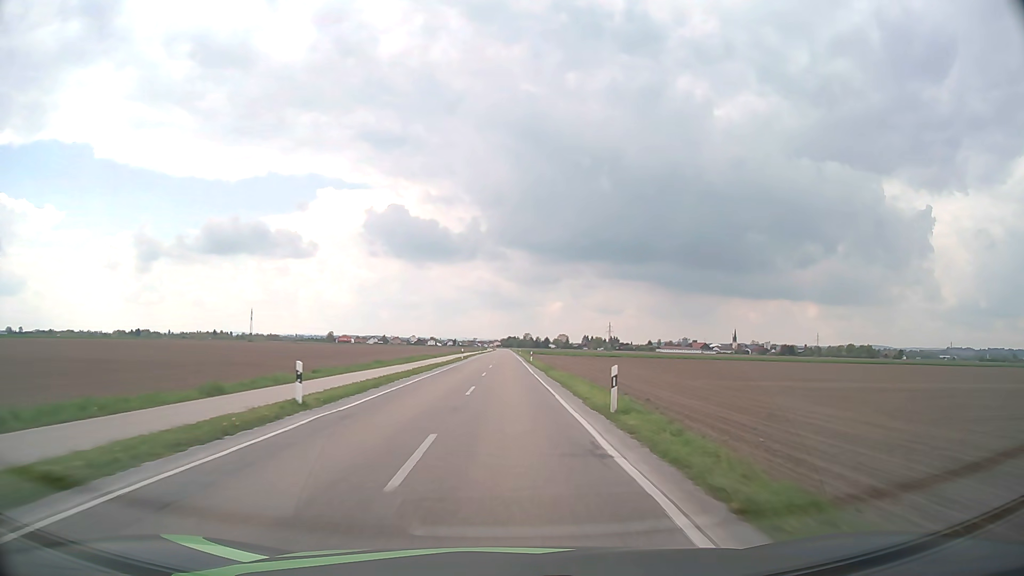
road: tertiary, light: Day
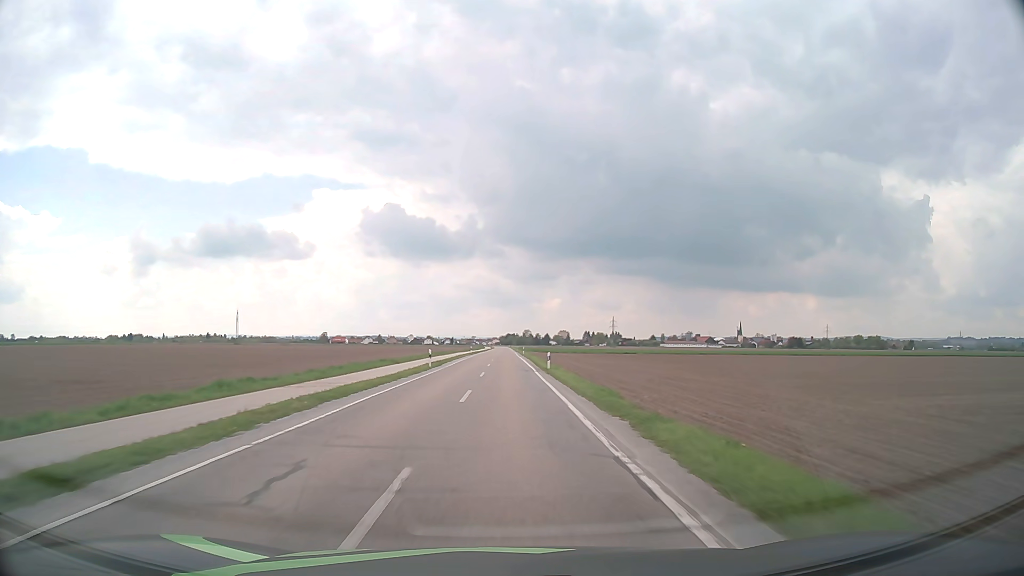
(+0.1, +26.8) m; 0°
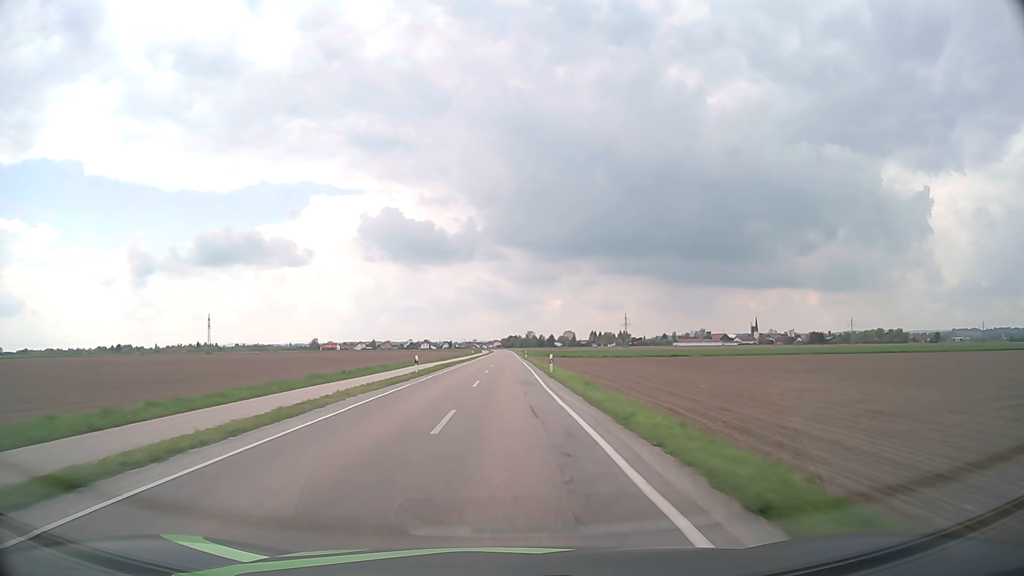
(+0.1, +53.5) m; 0°
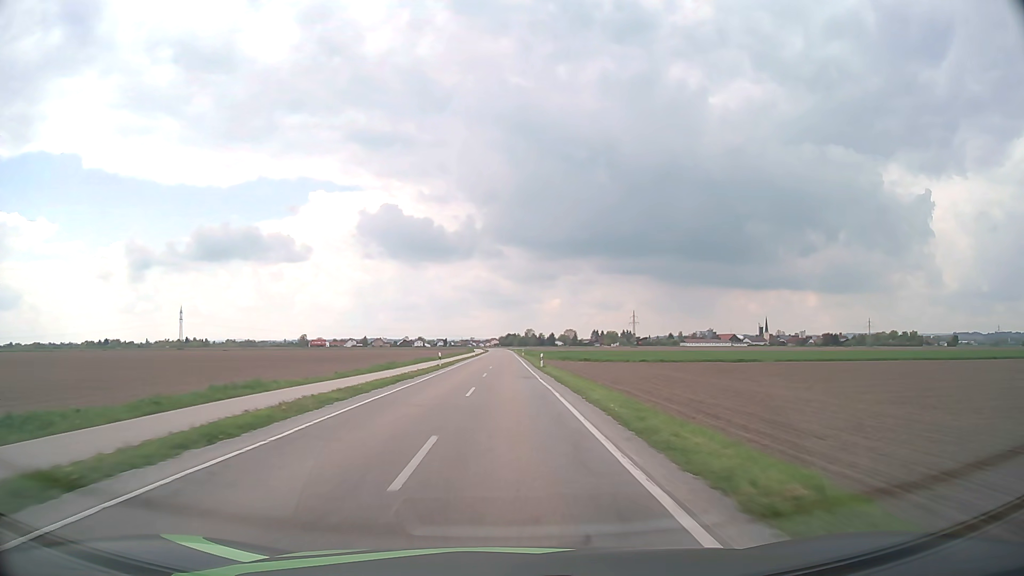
(+0.1, +40.0) m; 0°
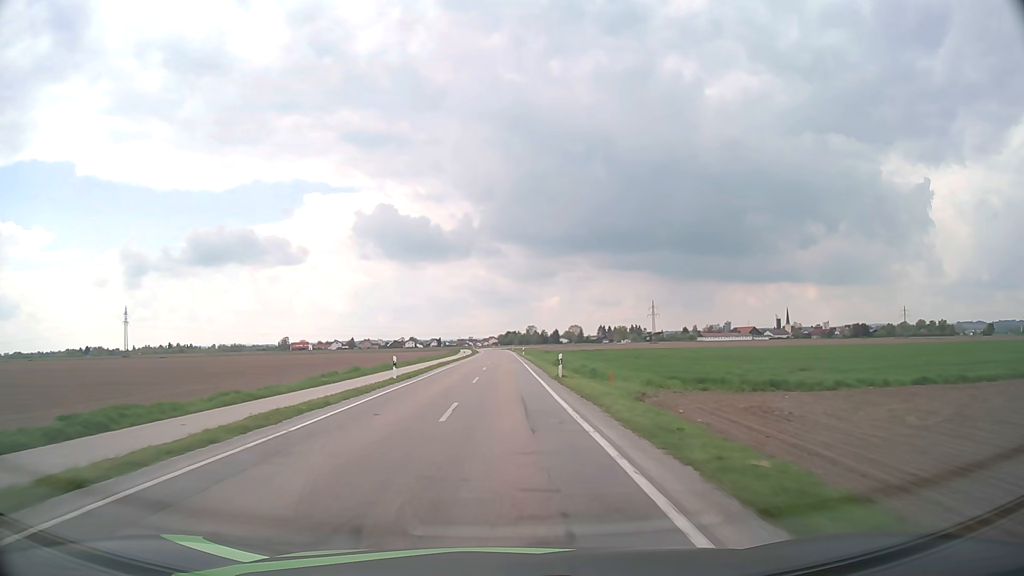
(+0.3, +66.5) m; 0°
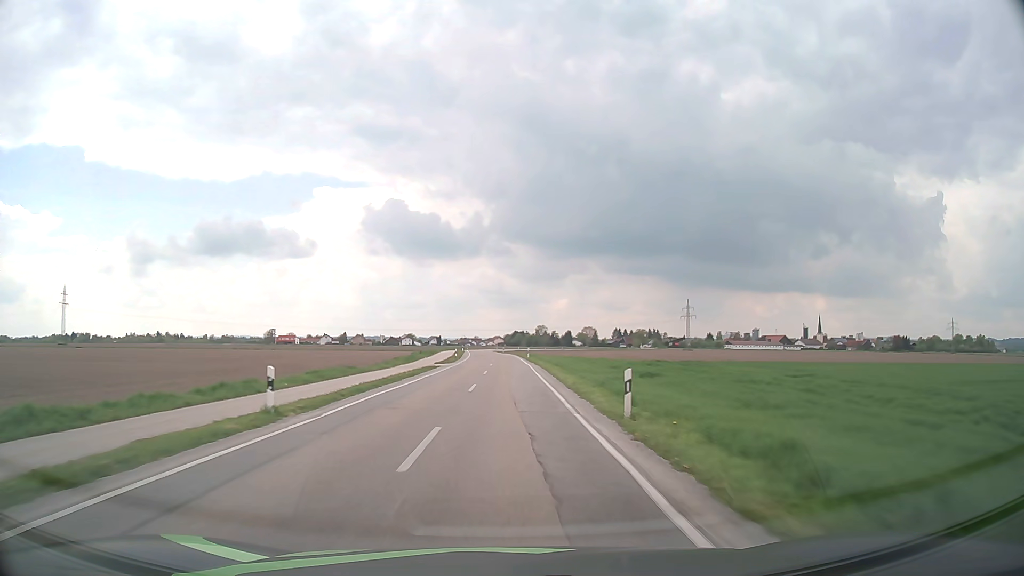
(-0.4, +64.9) m; -1°
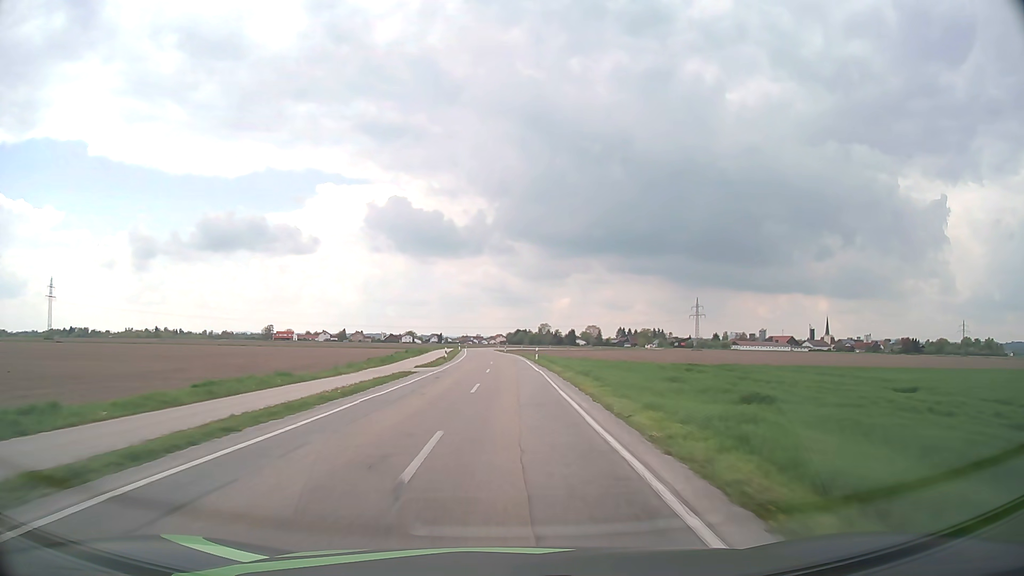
(0.0, +12.8) m; 0°
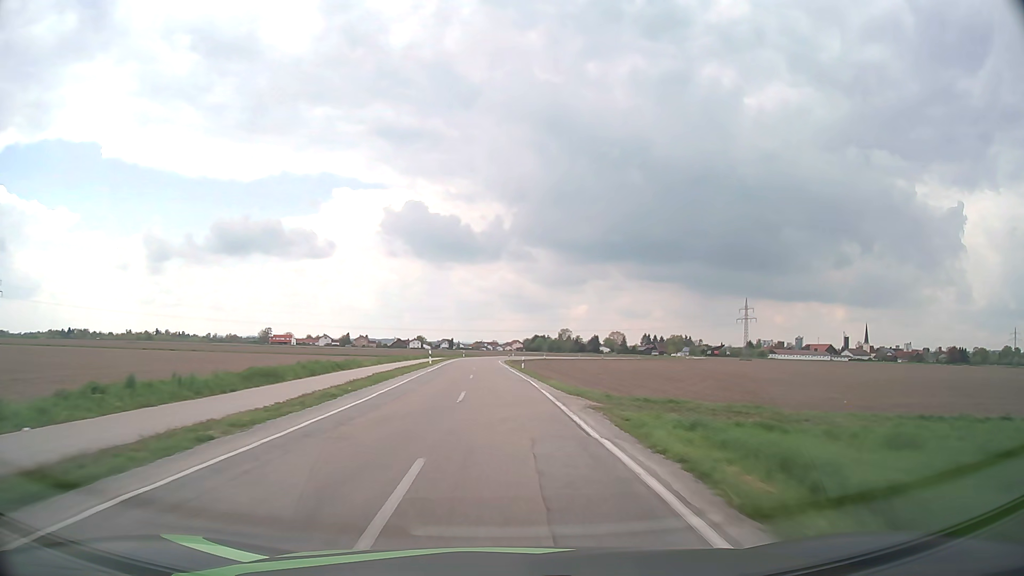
(0.0, +50.3) m; -1°
(0, +10) (0, +20) (-1, +30) (-1, +40) (-1, +50) (-1, +60) (-2, +70) (-2, +80) (-2, +90) (-2, +100) m
